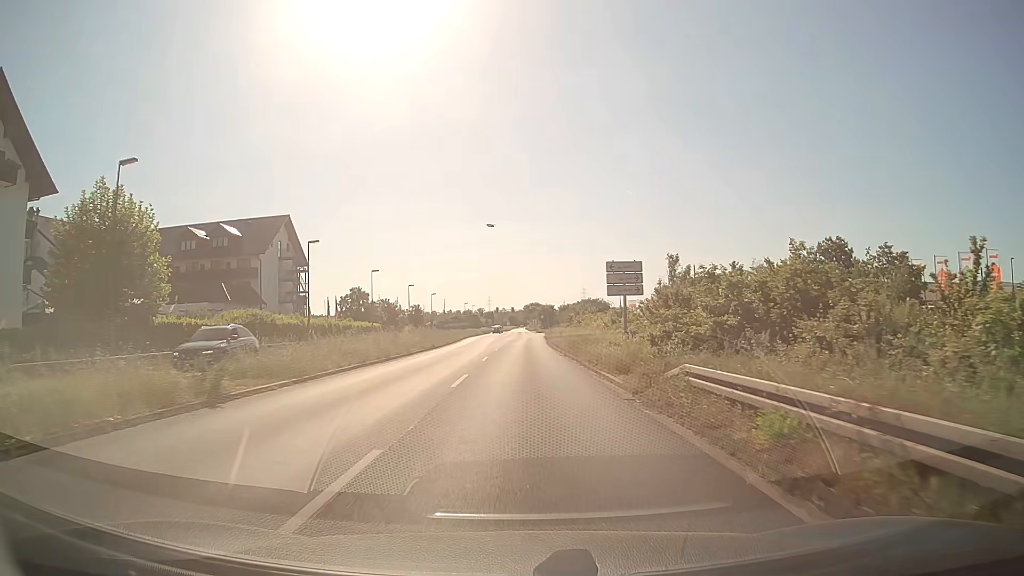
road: primary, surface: asphalt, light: Day
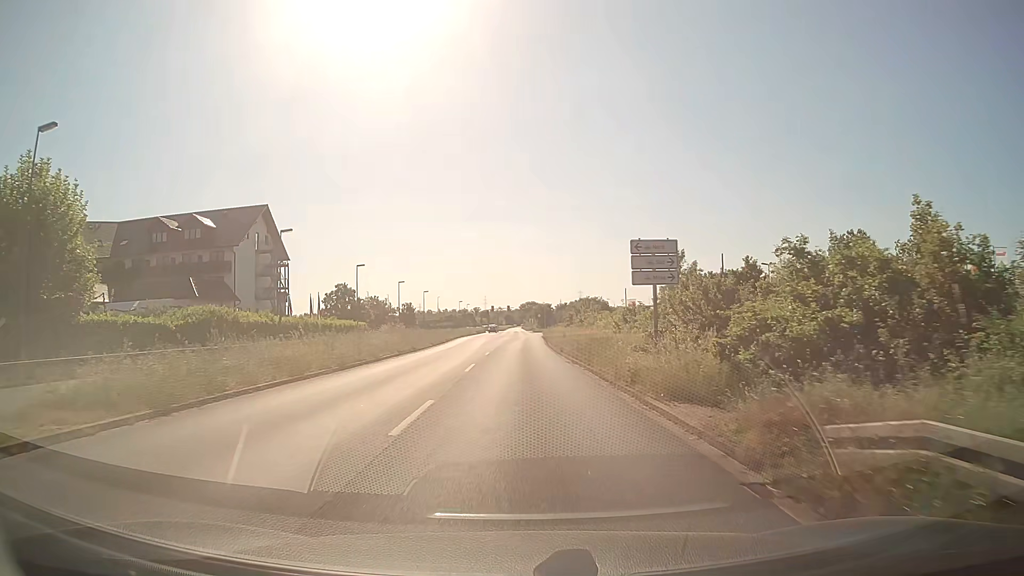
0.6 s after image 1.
(0.0, +7.0) m; 0°
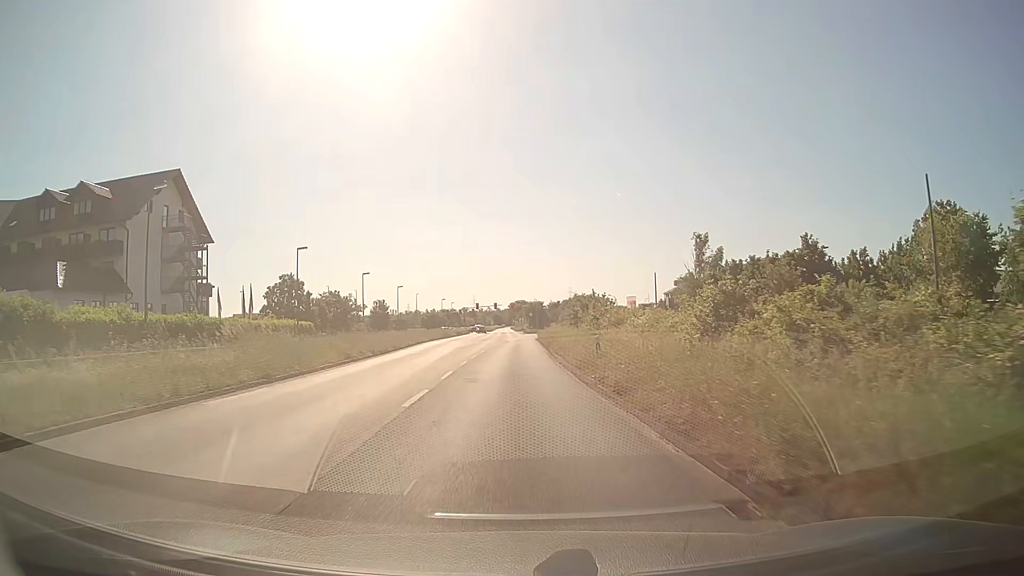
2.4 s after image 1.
(+0.2, +21.1) m; +1°
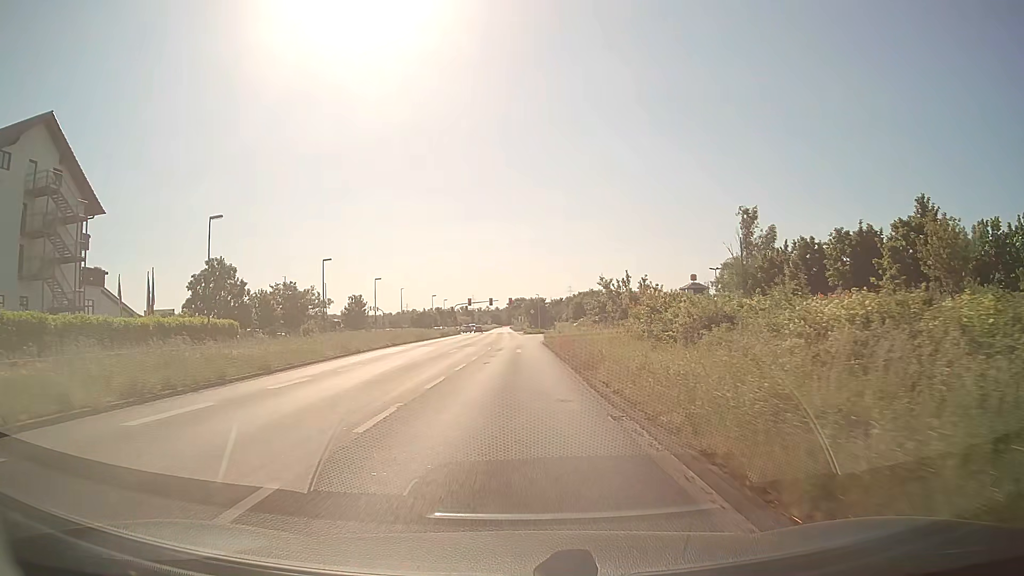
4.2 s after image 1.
(+0.1, +21.0) m; 0°
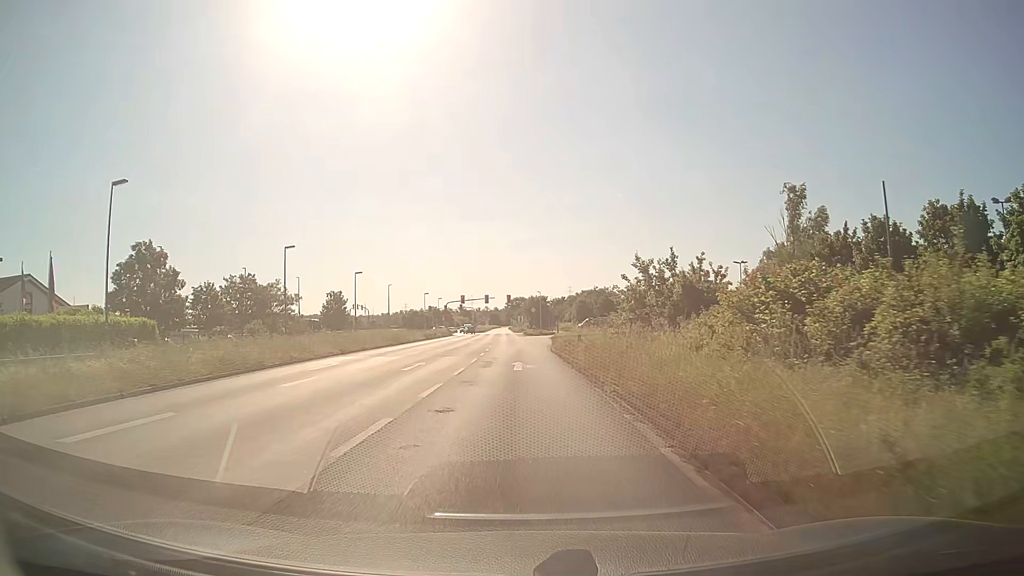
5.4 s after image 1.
(-0.1, +13.8) m; 0°
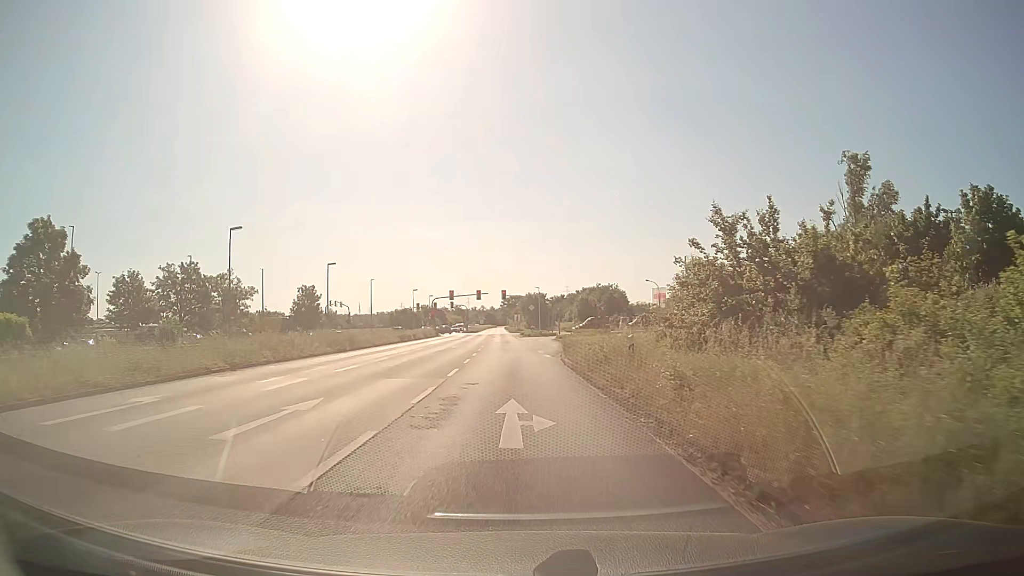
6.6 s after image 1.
(0.0, +13.2) m; 0°
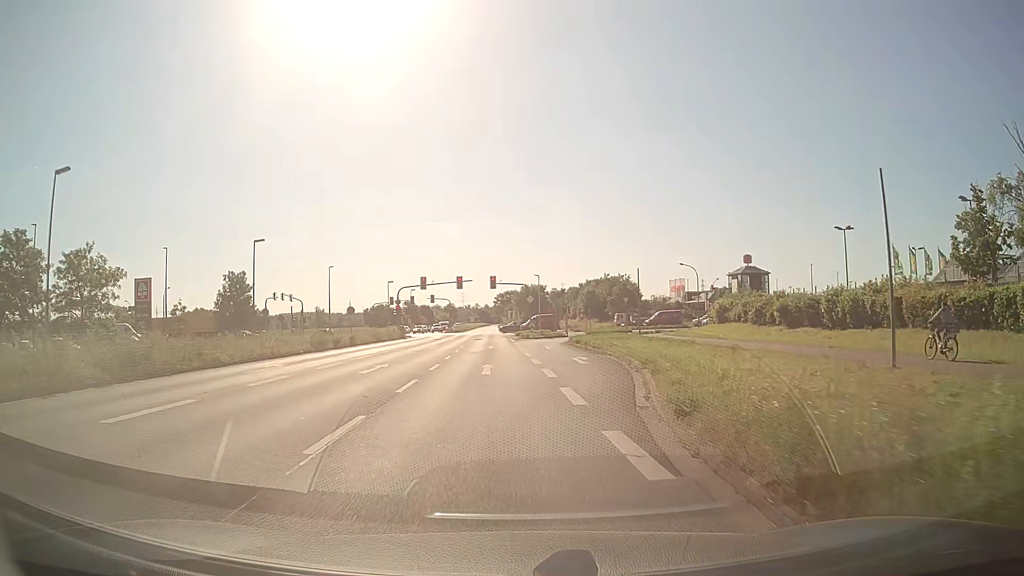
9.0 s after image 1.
(+0.1, +24.0) m; 0°
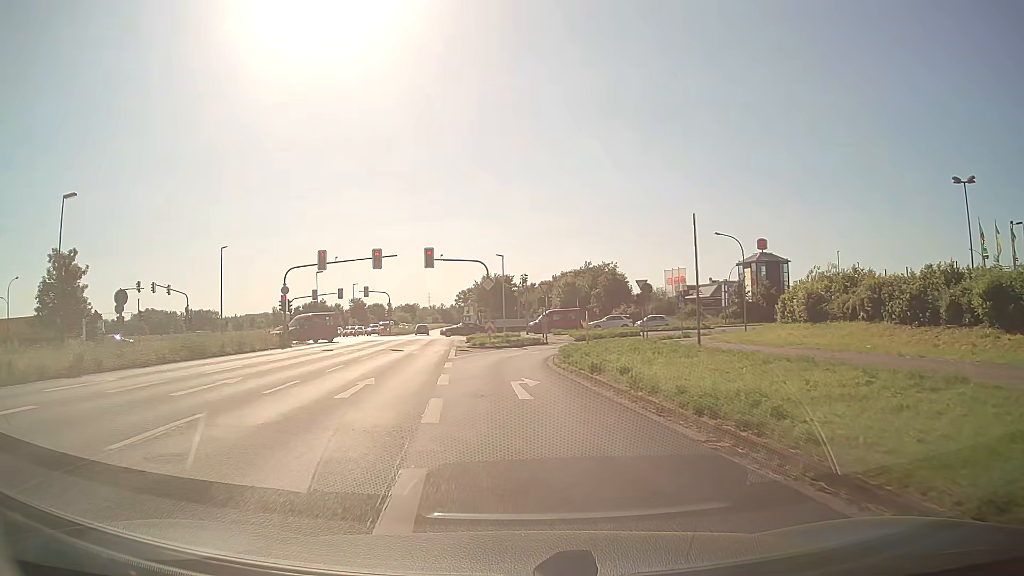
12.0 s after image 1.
(+1.1, +26.3) m; +3°
(0, +10) (-1, +20) (0, +30) (+2, +40) (+7, +48) (+13, +56) (+21, +62) (+31, +65) (+41, +67) (+51, +69) m
